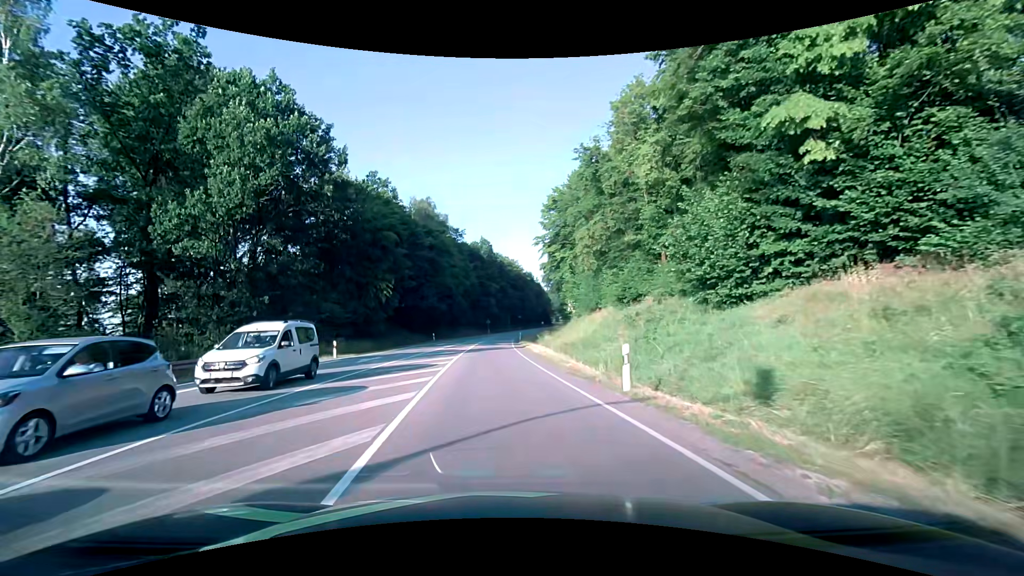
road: primary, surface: asphalt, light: Day
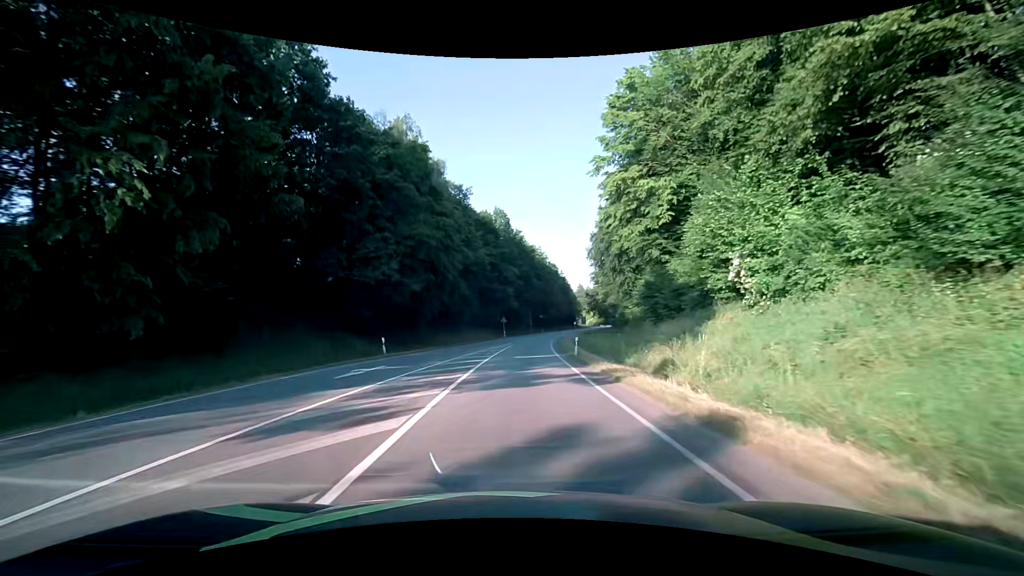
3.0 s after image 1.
(-1.5, +34.8) m; -2°
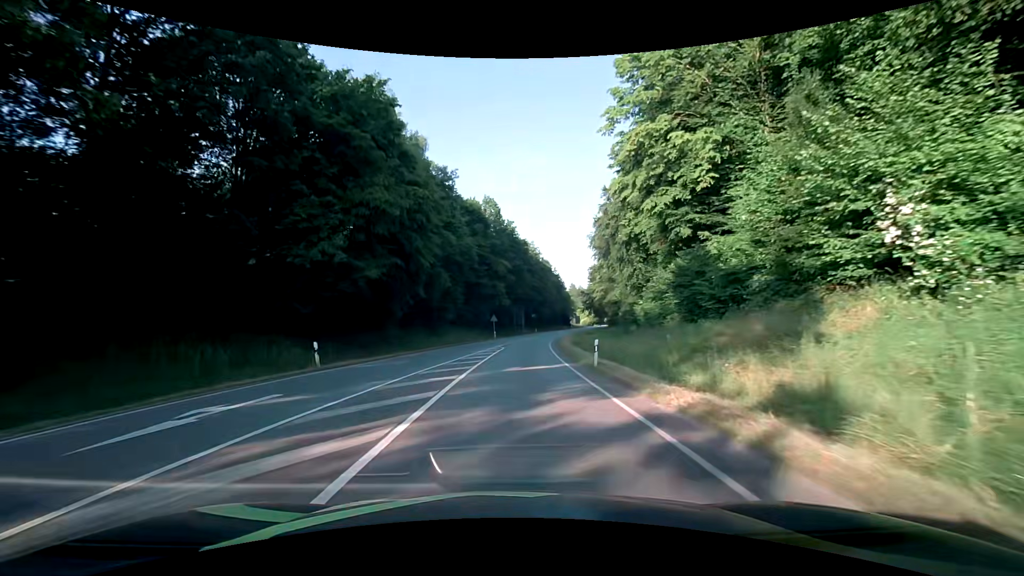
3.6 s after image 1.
(0.0, +8.6) m; +1°
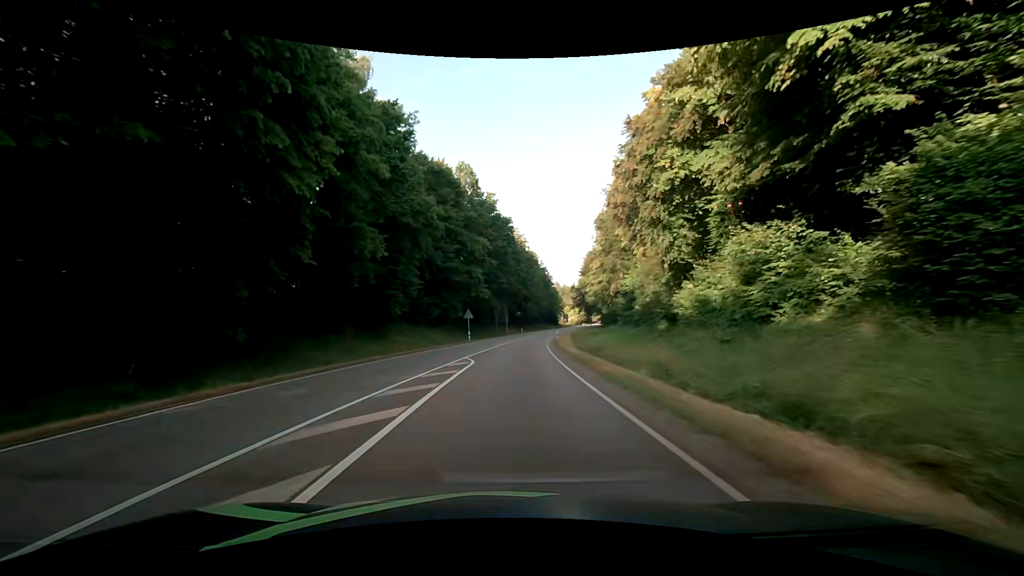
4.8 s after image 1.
(+0.2, +18.2) m; +2°
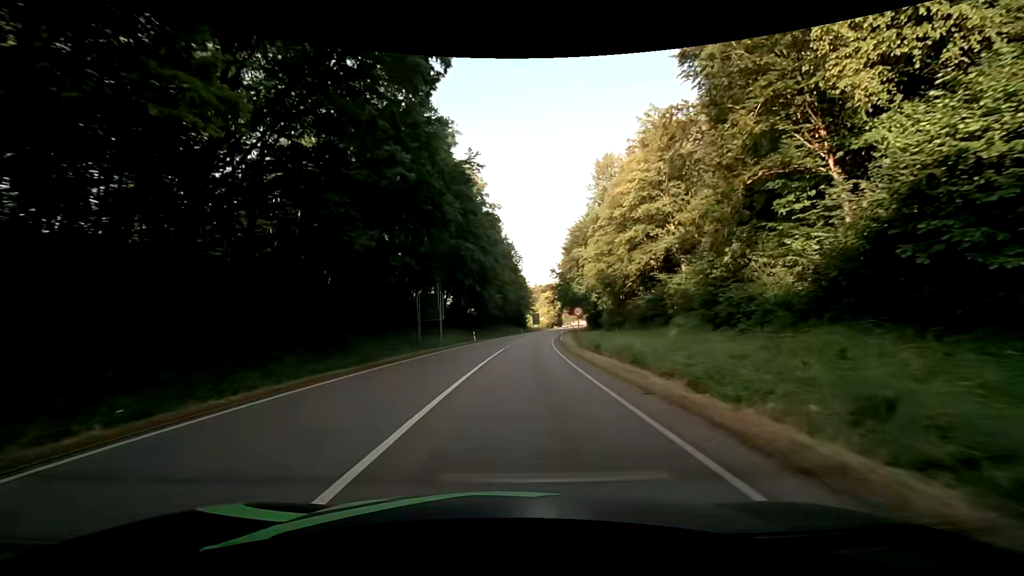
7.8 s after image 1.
(+1.4, +50.0) m; +5°
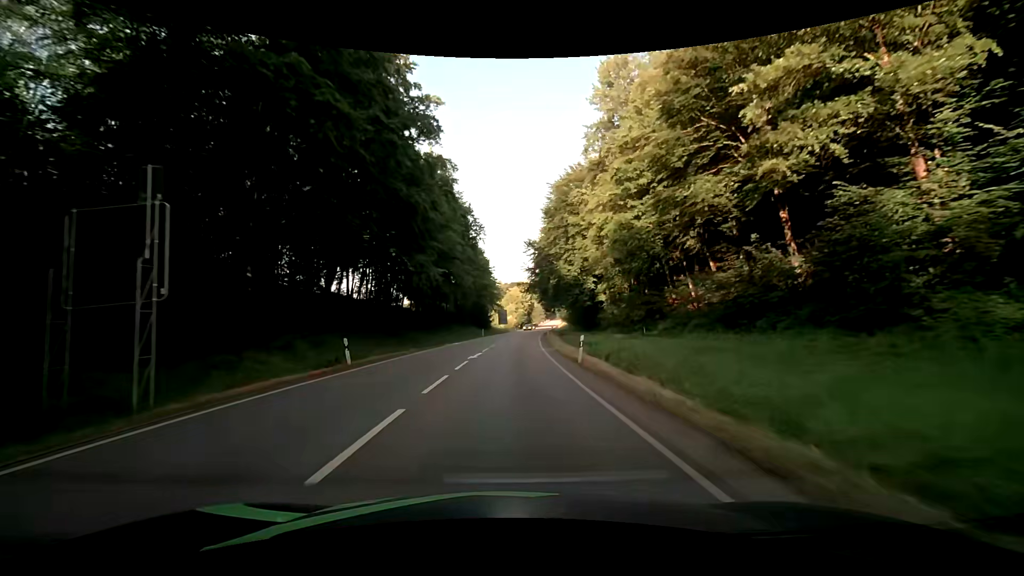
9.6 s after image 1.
(+1.1, +32.3) m; +4°
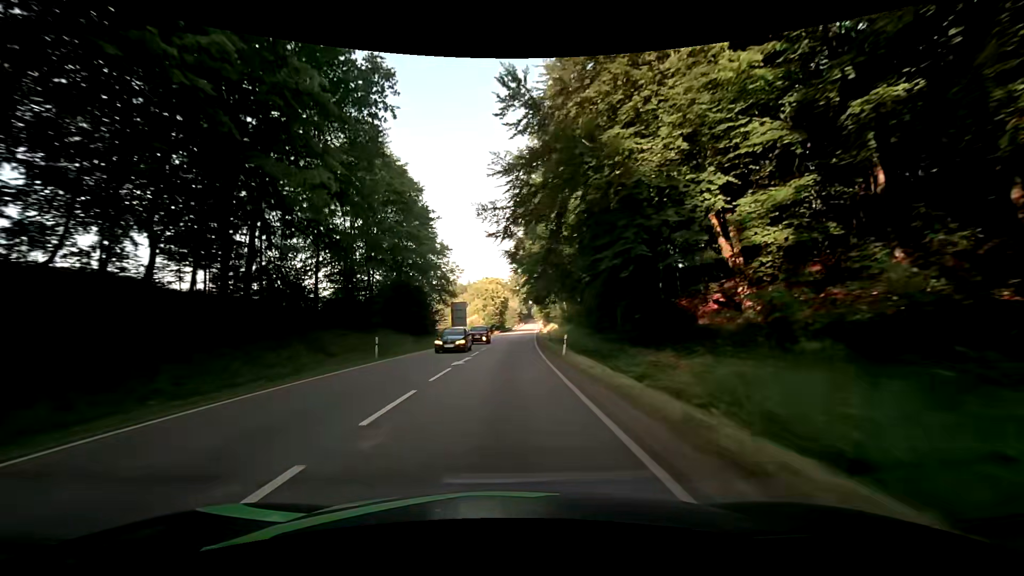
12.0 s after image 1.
(+1.1, +45.3) m; +3°
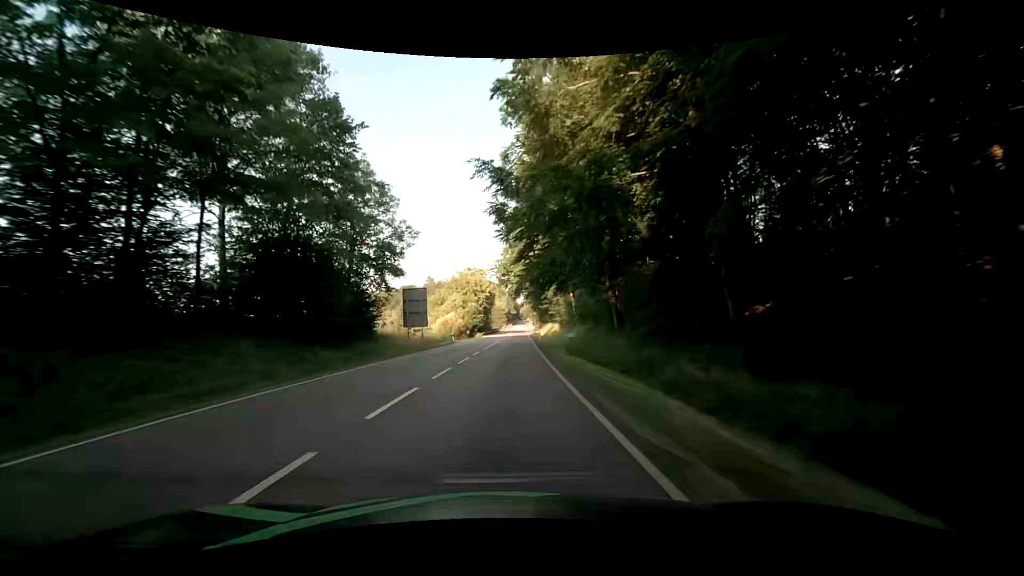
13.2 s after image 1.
(+0.3, +23.5) m; +1°
(0, +10) (0, +20) (0, +30) (+1, +40) (+1, +50) (+1, +60) (+2, +70) (+2, +80) (+2, +90) (+3, +100) m
